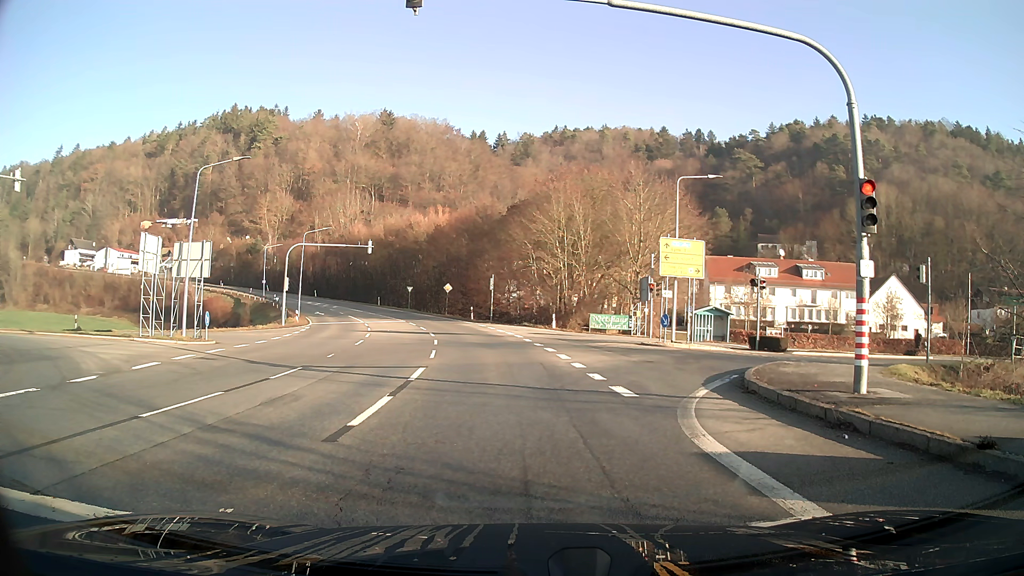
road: secondary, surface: asphalt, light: Day
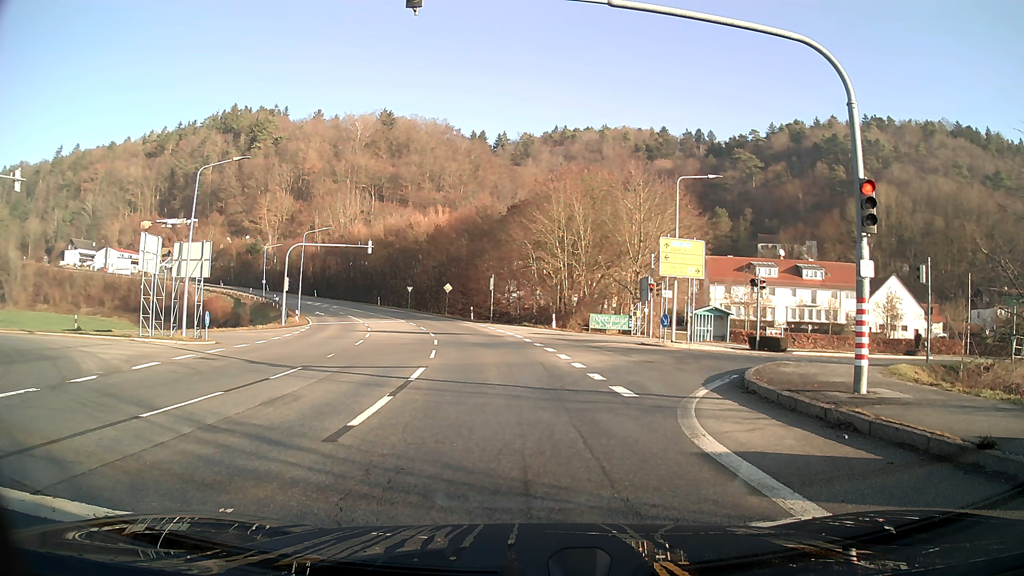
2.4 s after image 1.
(0.0, 0.0) m; 0°
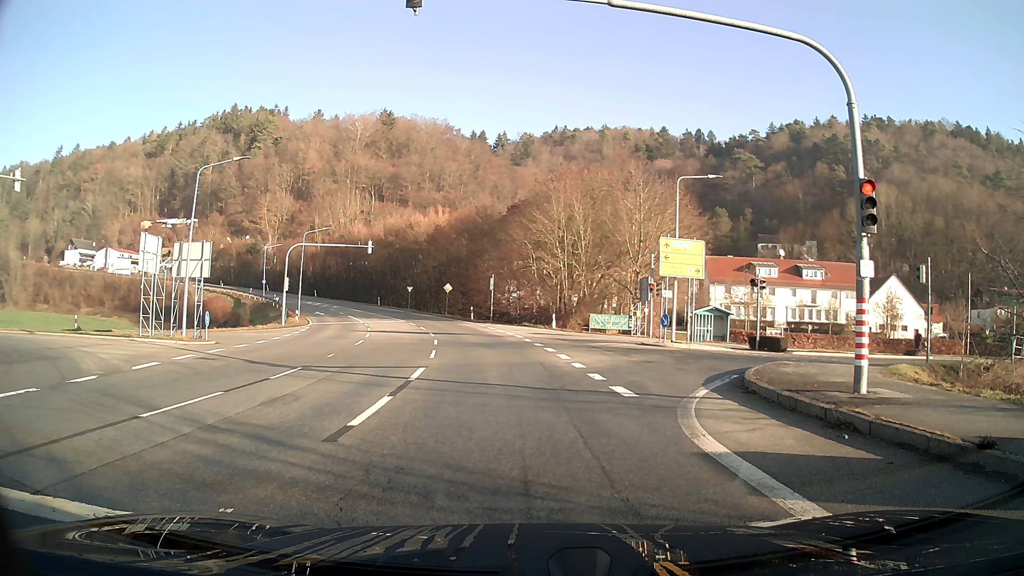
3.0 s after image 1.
(0.0, 0.0) m; 0°
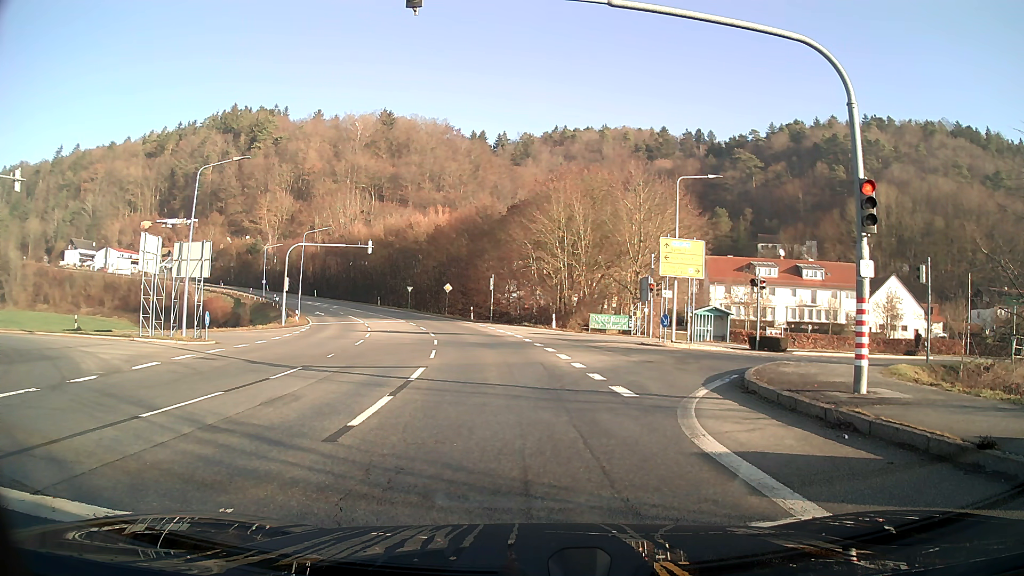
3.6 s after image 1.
(0.0, 0.0) m; 0°
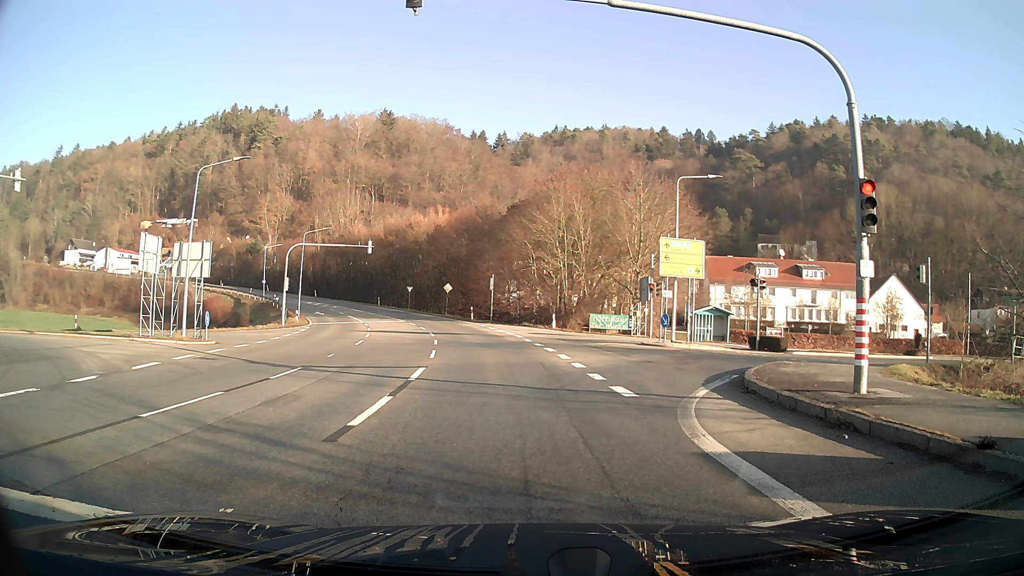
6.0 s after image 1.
(0.0, 0.0) m; 0°
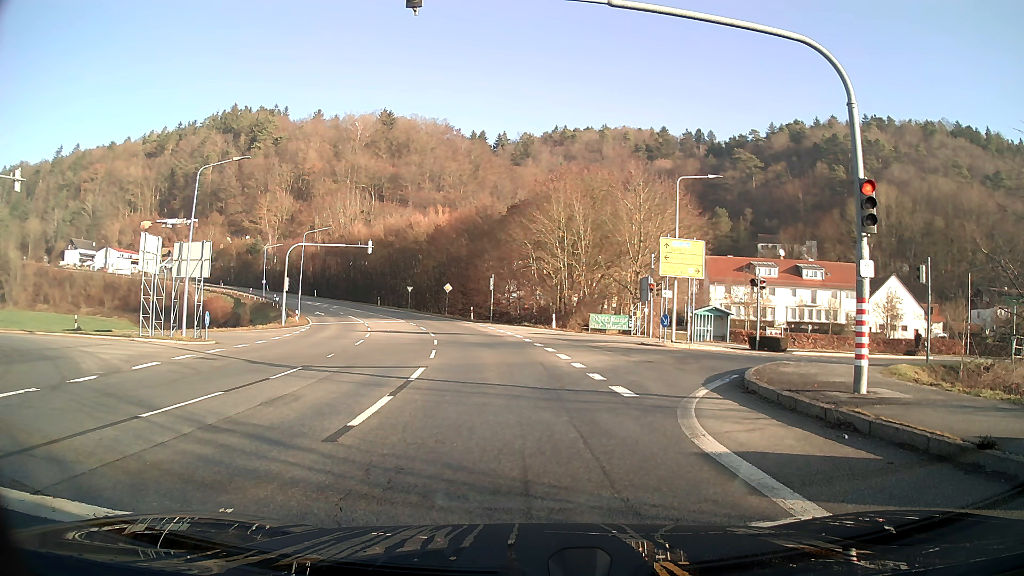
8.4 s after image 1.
(0.0, 0.0) m; 0°
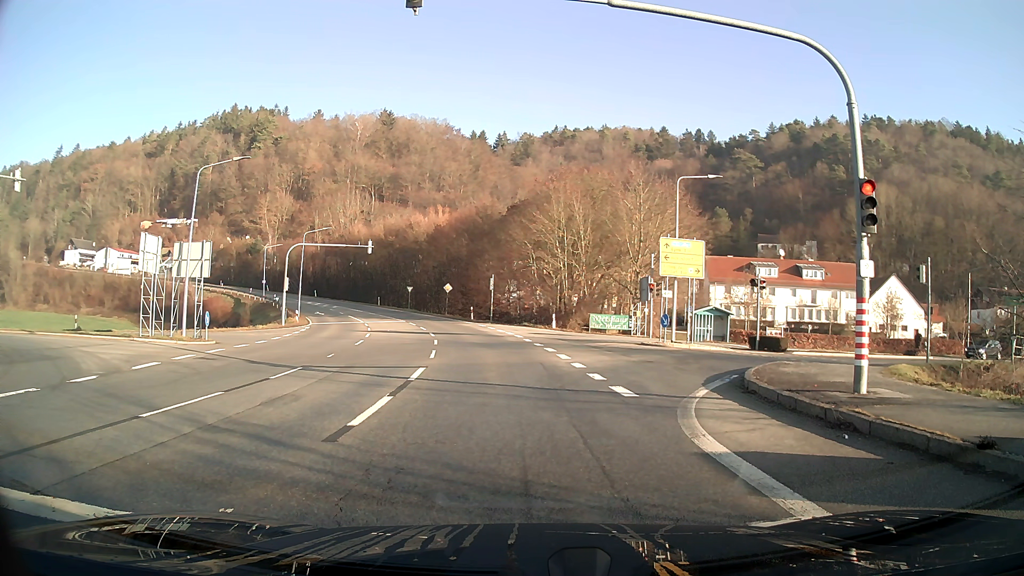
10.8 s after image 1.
(0.0, 0.0) m; 0°
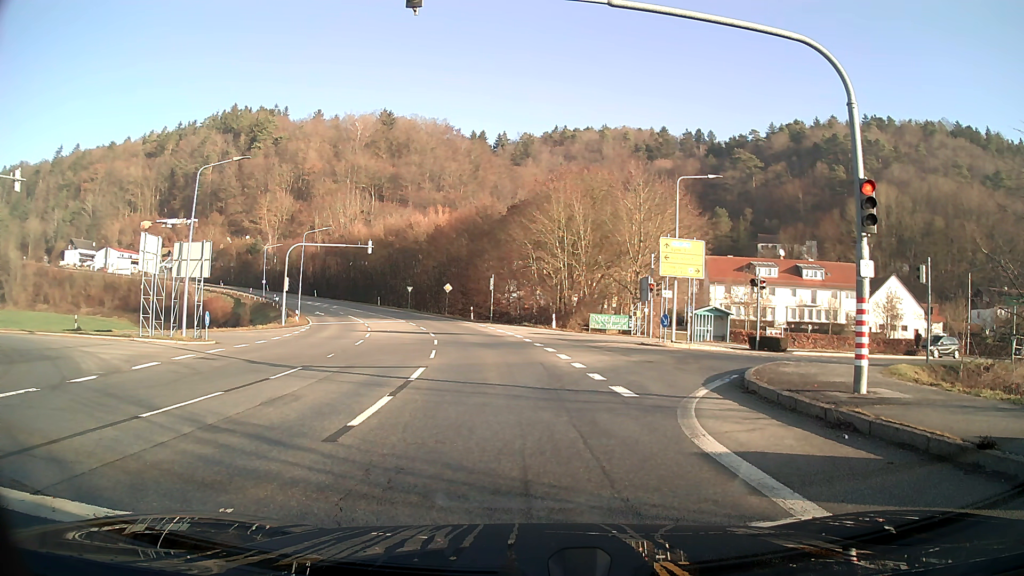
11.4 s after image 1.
(0.0, 0.0) m; 0°
